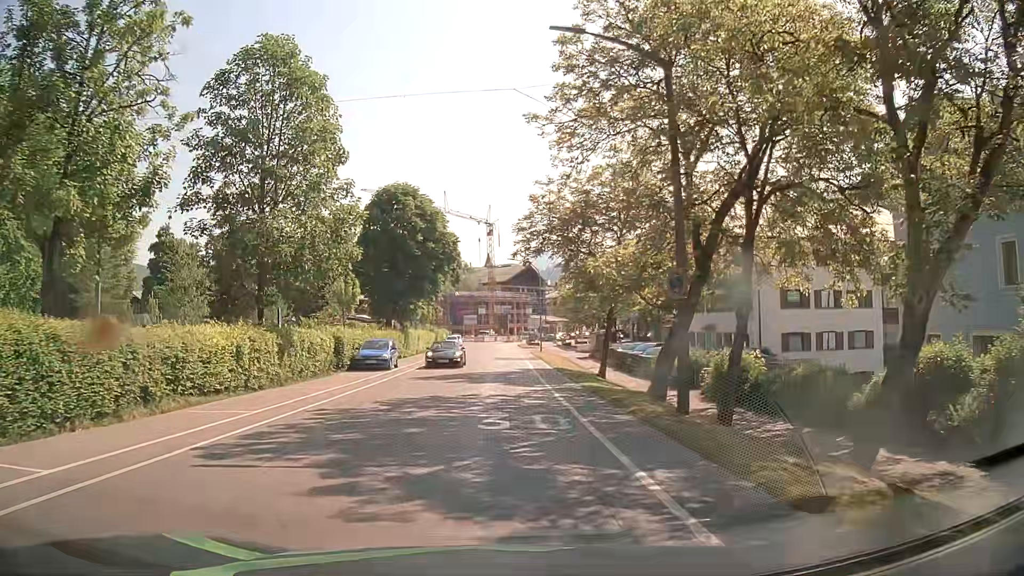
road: tertiary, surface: asphalt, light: Day
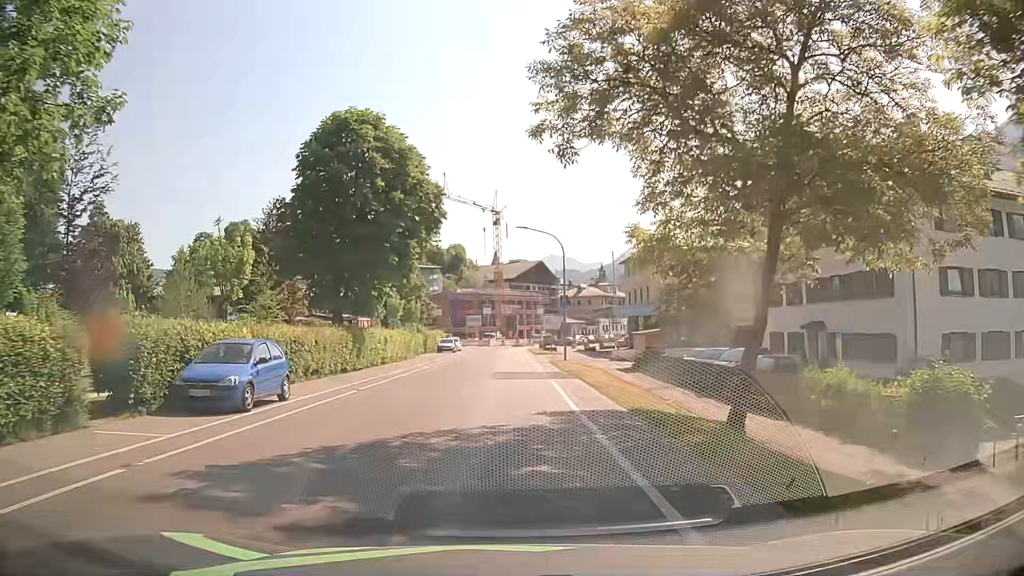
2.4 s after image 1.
(0.0, +17.8) m; -1°
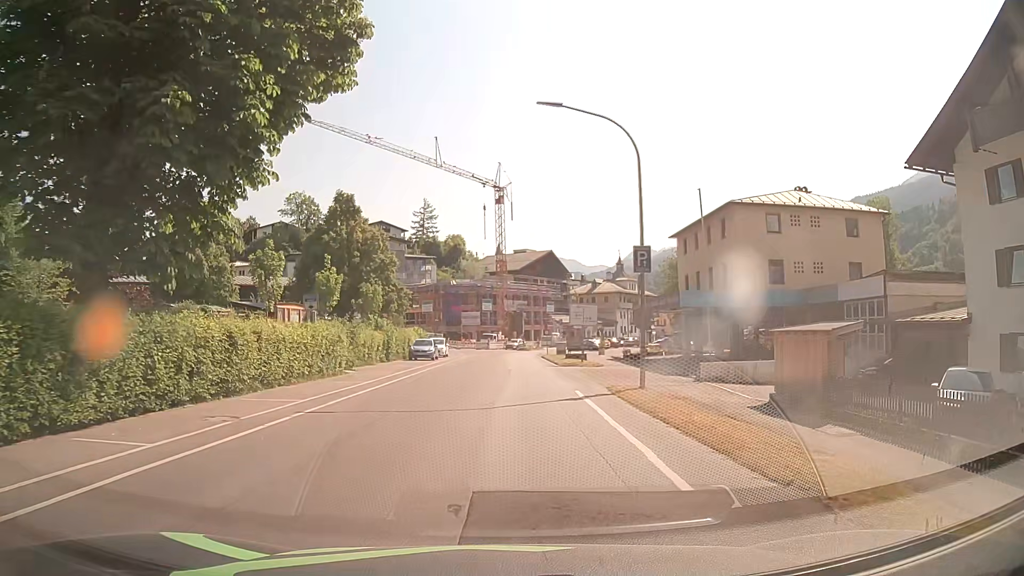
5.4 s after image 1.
(0.0, +22.2) m; 0°
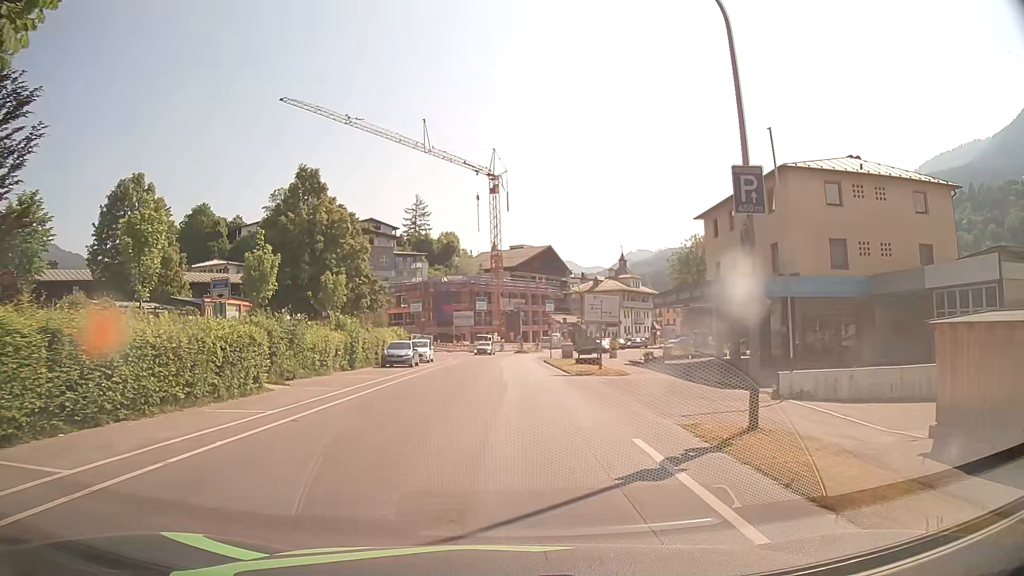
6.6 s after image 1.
(+0.1, +8.9) m; +1°
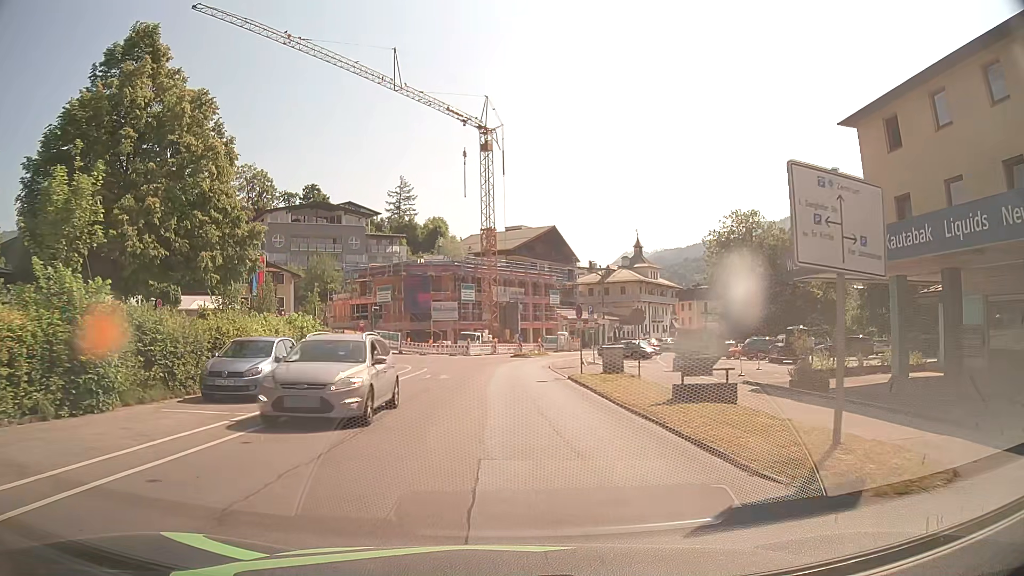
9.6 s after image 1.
(-0.1, +22.3) m; 0°
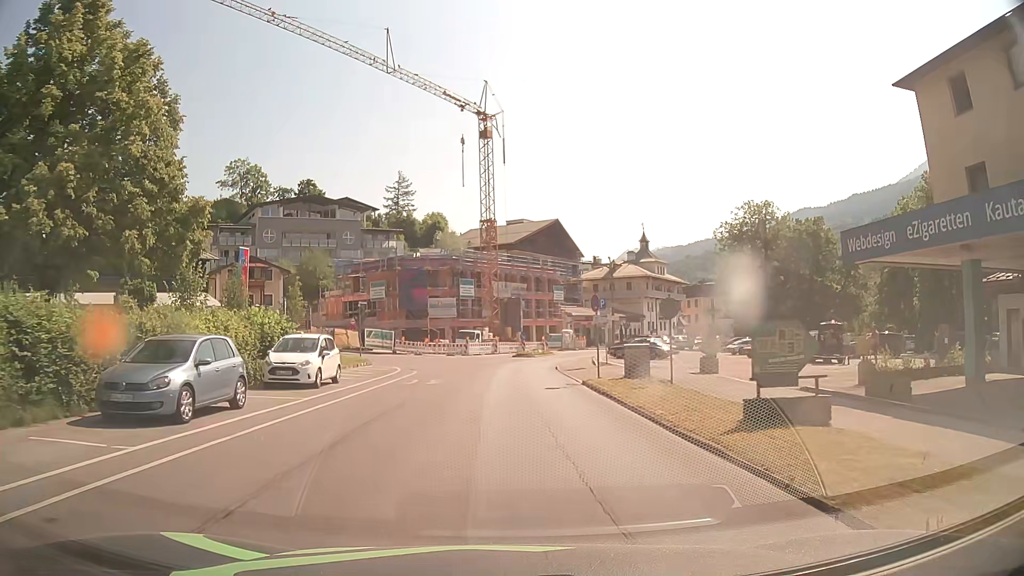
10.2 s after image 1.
(0.0, +4.5) m; 0°
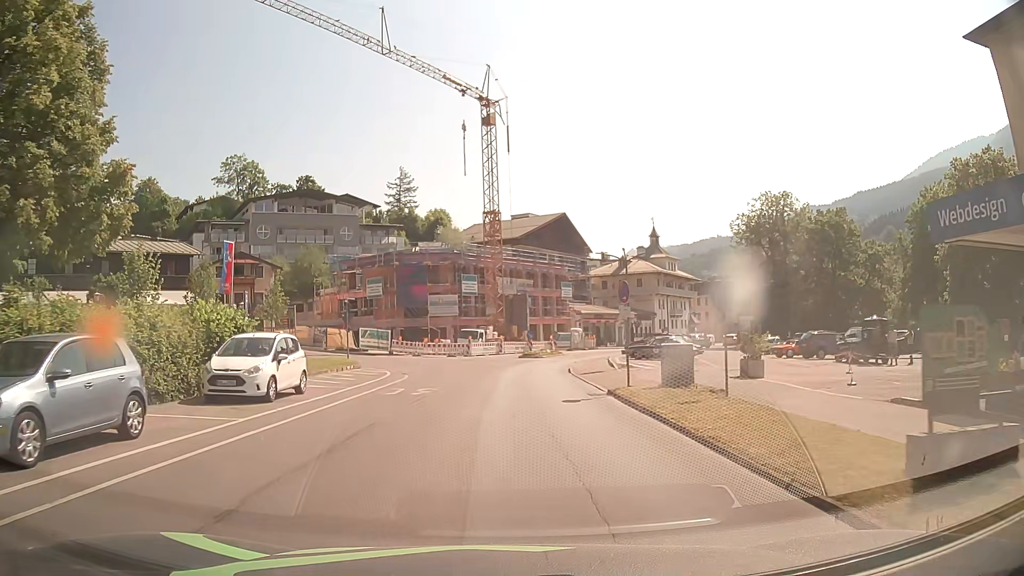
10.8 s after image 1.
(-0.1, +4.5) m; -1°
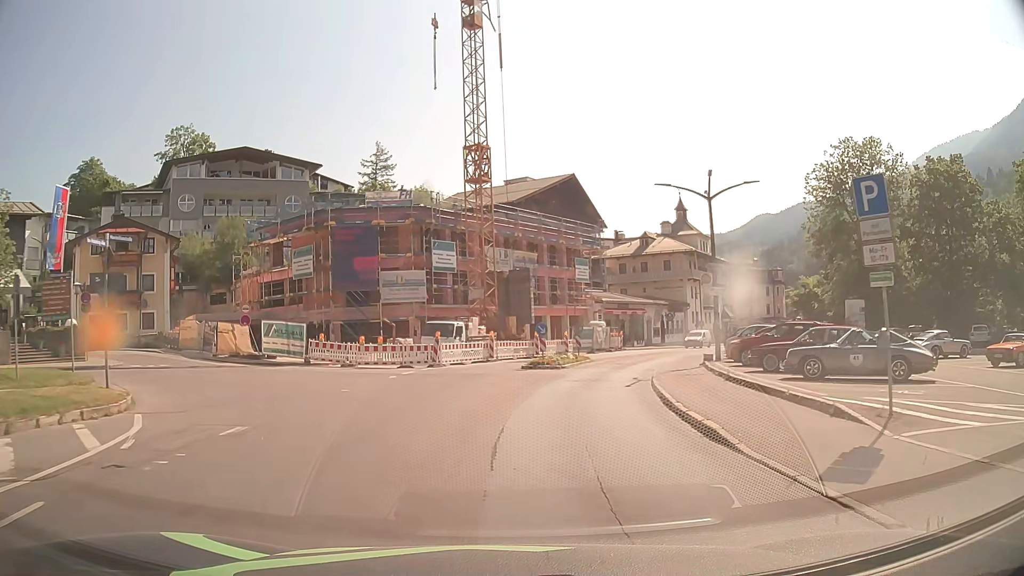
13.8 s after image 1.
(-0.1, +22.5) m; 0°
(0, +10) (+2, +20) (+4, +30) (+7, +39) (+11, +48) (+16, +57) (+22, +65) (+28, +73) (+33, +82) (+38, +91) m
